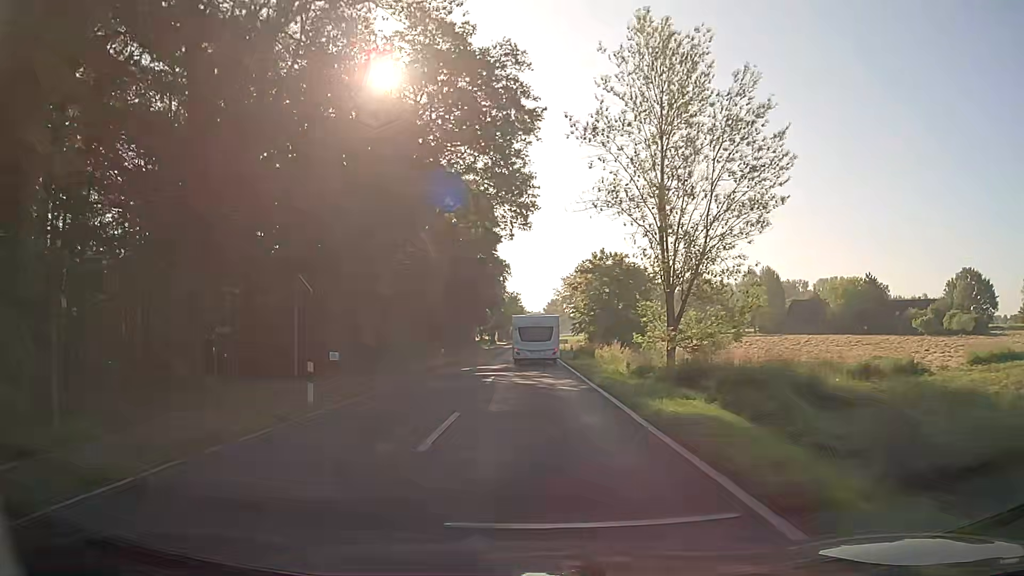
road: secondary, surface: asphalt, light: Day
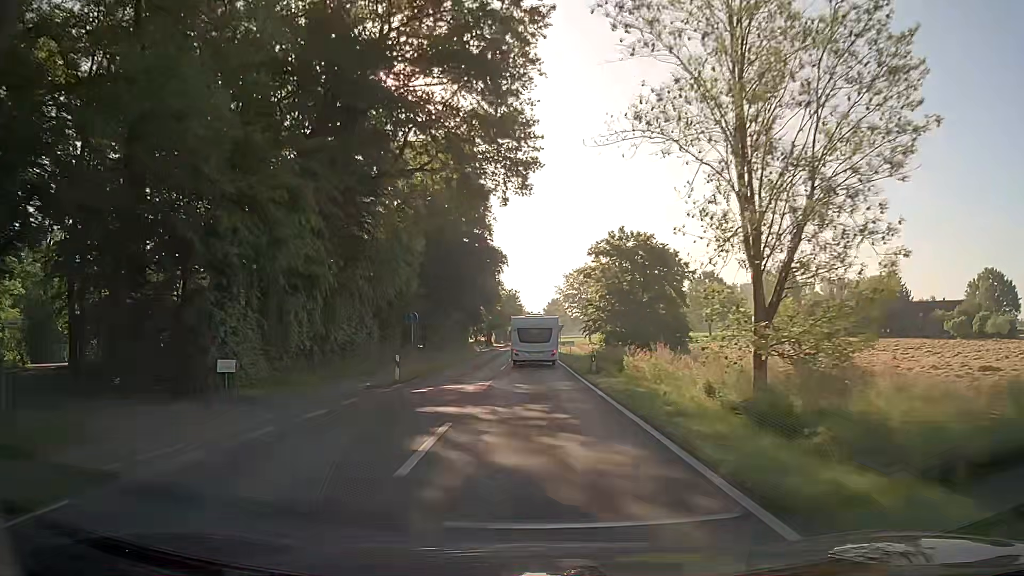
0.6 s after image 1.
(0.0, +13.3) m; 0°
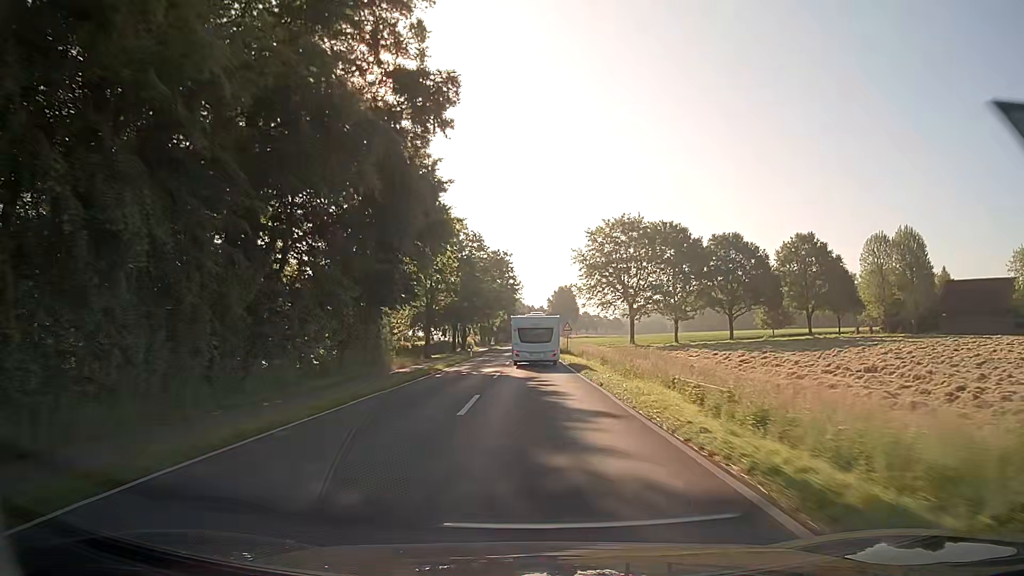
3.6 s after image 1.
(+0.1, +66.7) m; 0°
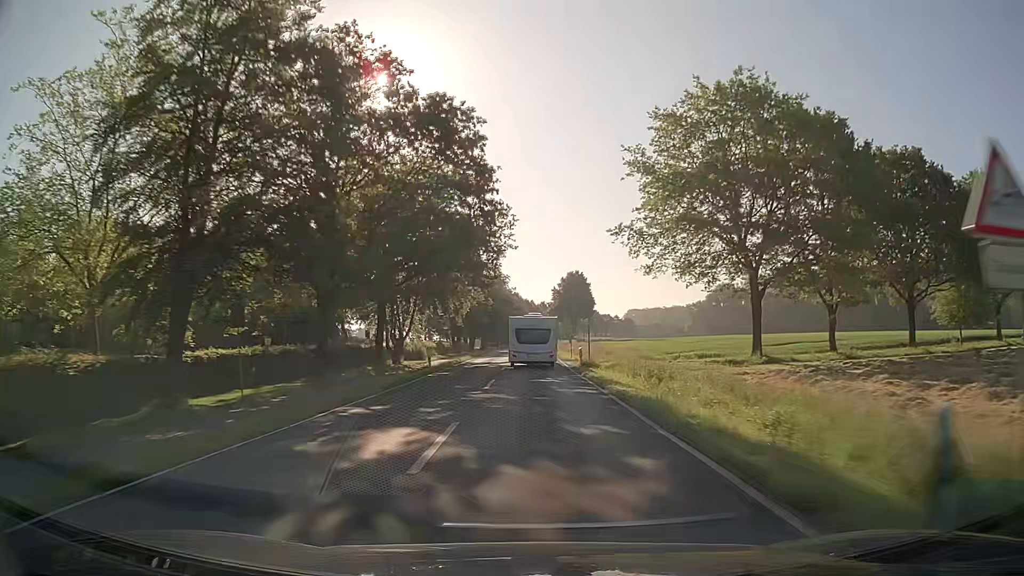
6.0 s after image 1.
(+0.1, +53.3) m; 0°
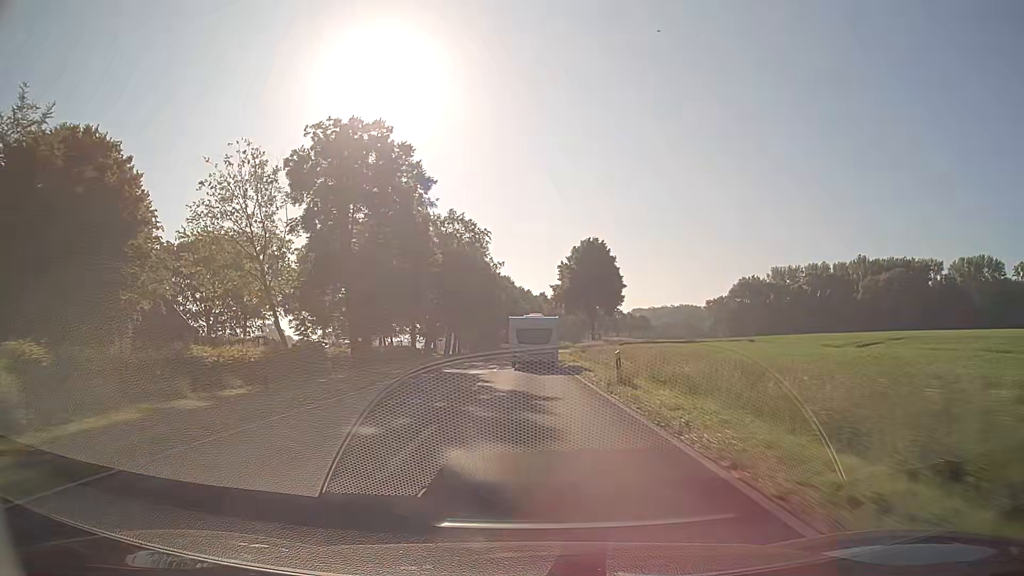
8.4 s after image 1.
(+0.4, +53.0) m; +1°
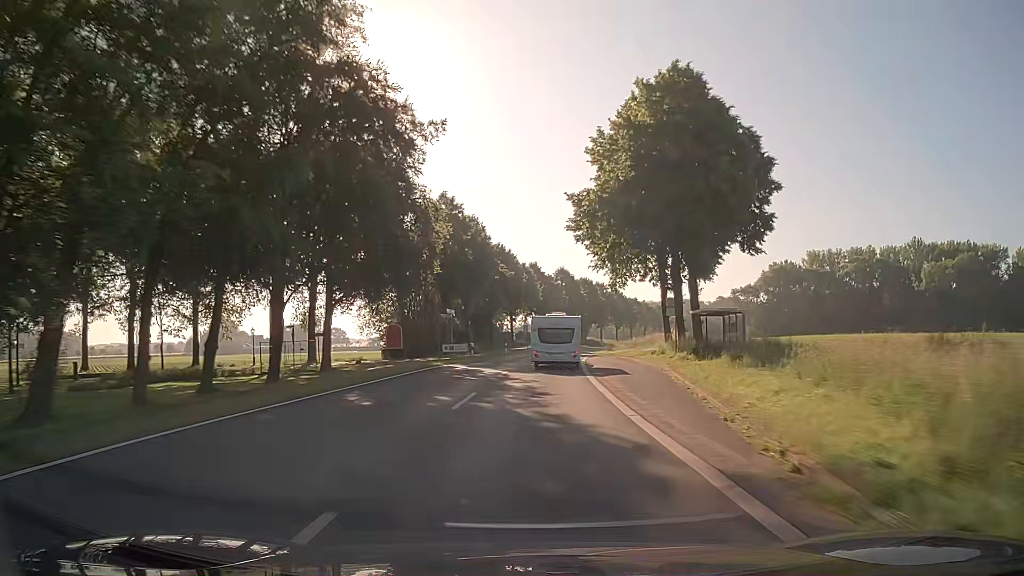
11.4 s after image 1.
(-0.2, +65.7) m; +1°
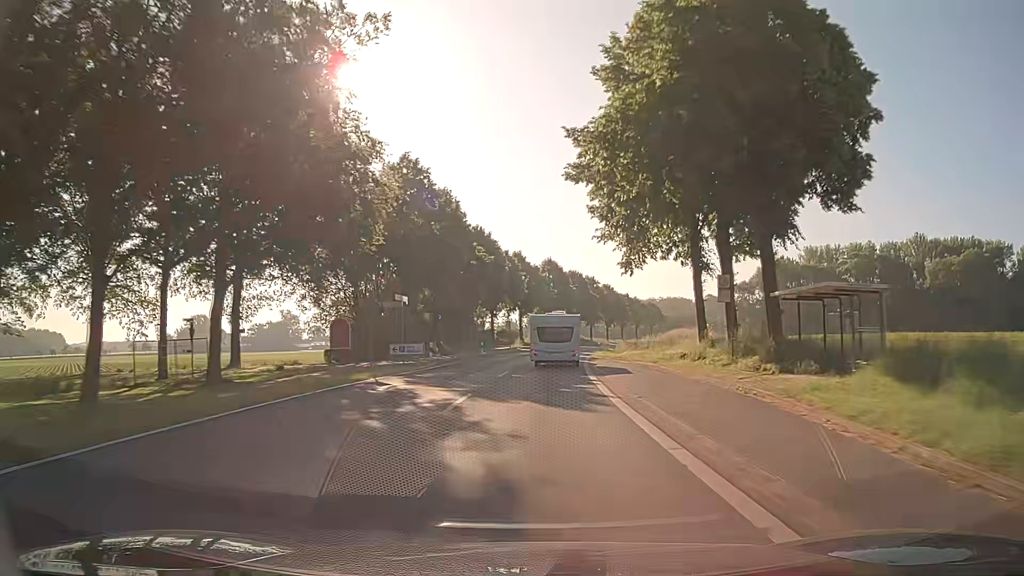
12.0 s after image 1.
(+0.1, +13.1) m; +1°
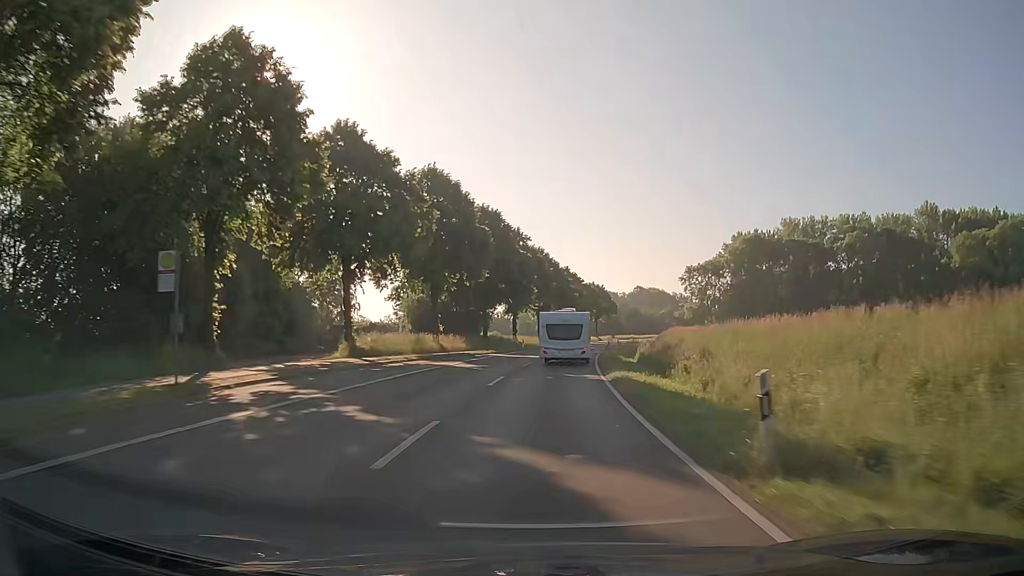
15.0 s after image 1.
(+3.9, +64.9) m; +7°
(0, +10) (+1, +20) (+1, +30) (+2, +40) (+3, +50) (+5, +60) (+6, +70) (+8, +80) (+10, +89) (+12, +99) m
